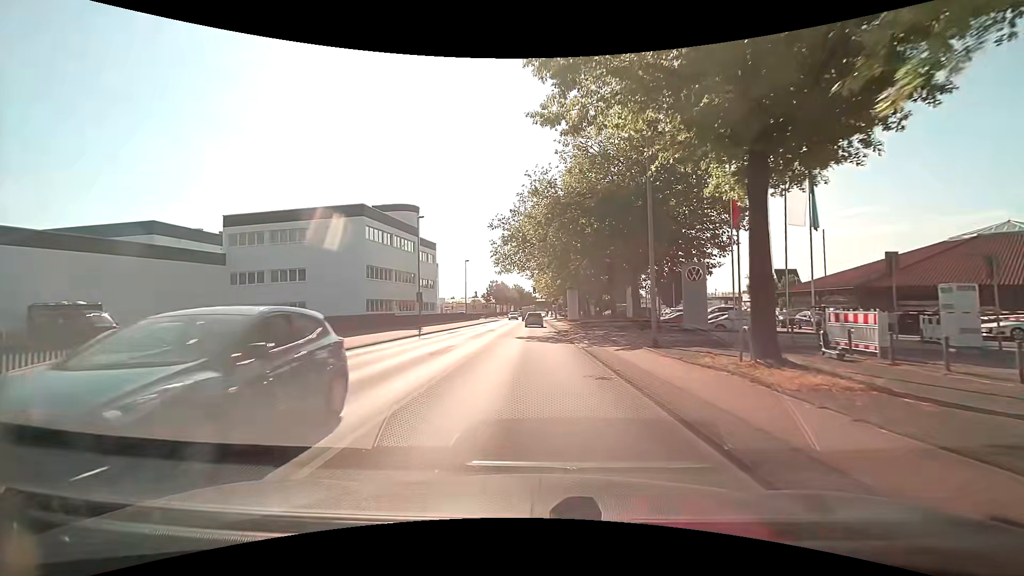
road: tertiary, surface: asphalt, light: Day
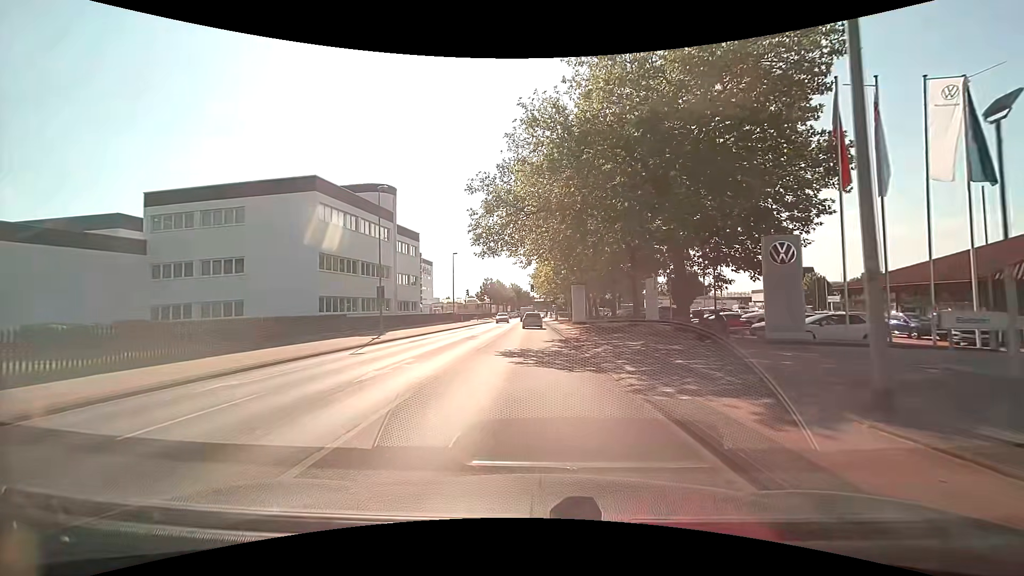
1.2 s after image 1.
(0.0, +10.9) m; 0°
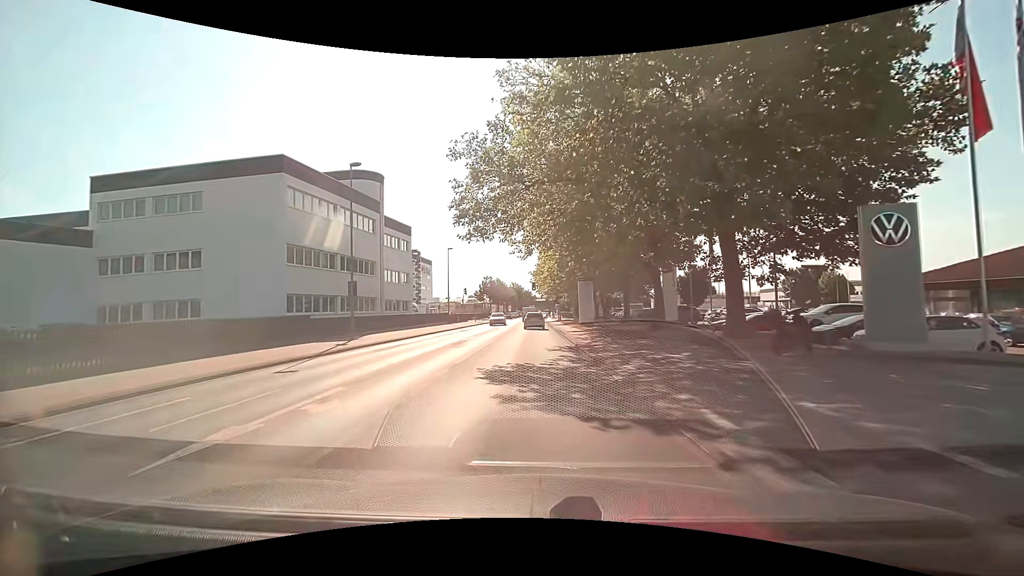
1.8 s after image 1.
(0.0, +5.6) m; -1°
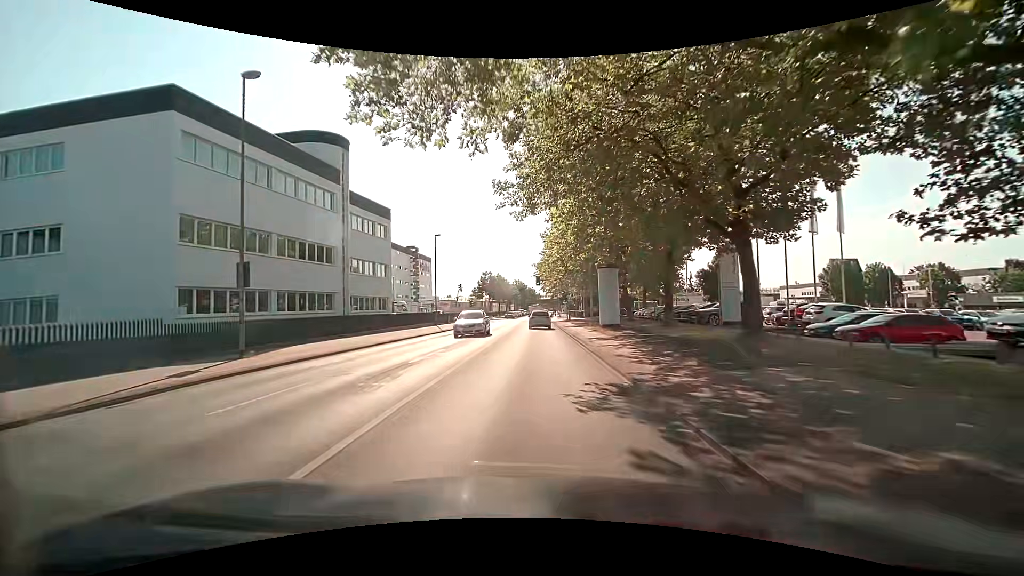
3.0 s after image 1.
(-0.1, +11.3) m; 0°
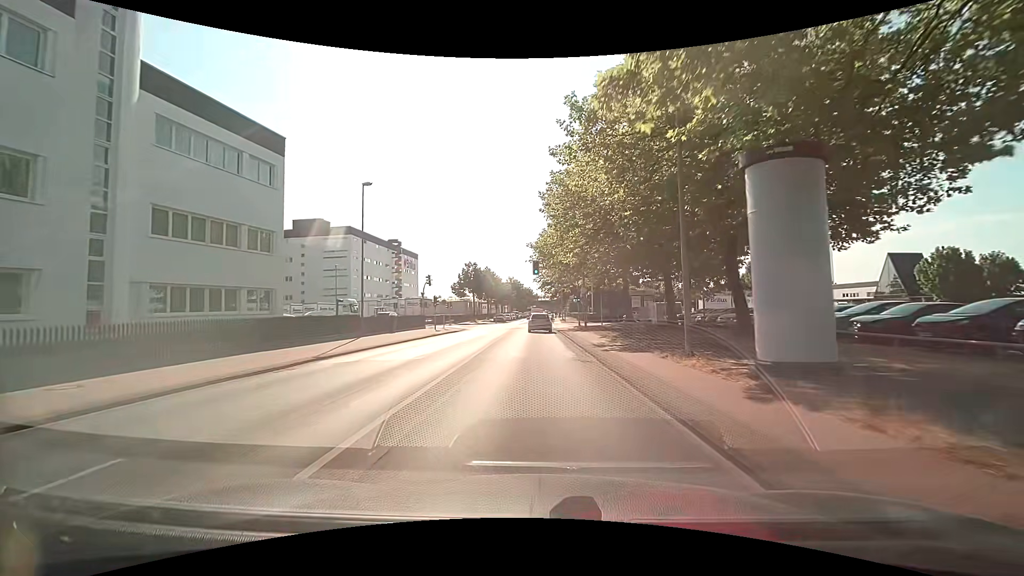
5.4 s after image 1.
(-0.1, +23.4) m; -1°
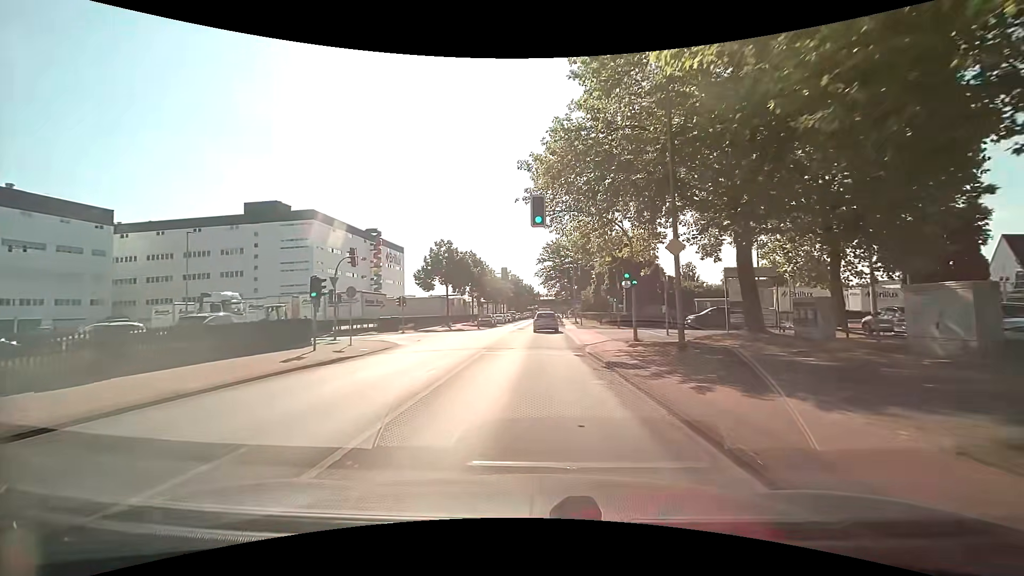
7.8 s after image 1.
(+0.3, +26.3) m; 0°
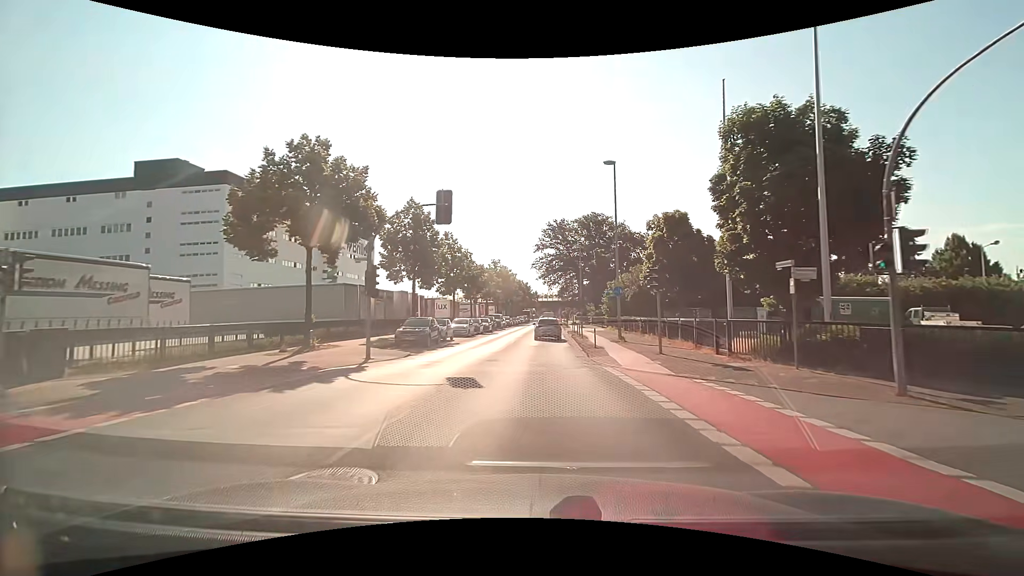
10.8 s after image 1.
(+0.4, +34.6) m; +1°
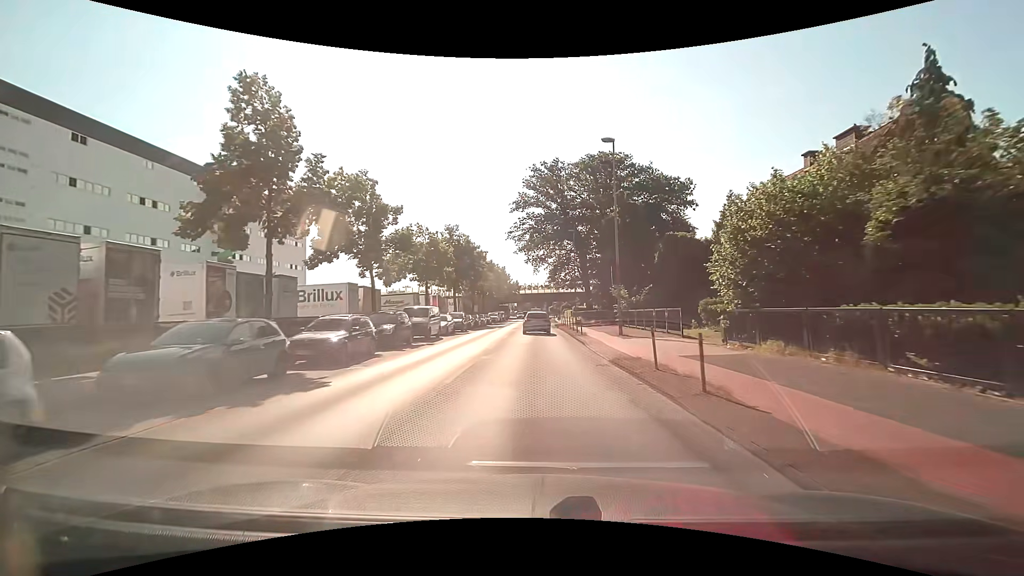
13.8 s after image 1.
(+0.4, +36.4) m; +2°
(0, +10) (0, +20) (0, +30) (0, +40) (0, +50) (0, +60) (-1, +70) (-1, +80) (-1, +90) (-1, +100) m
